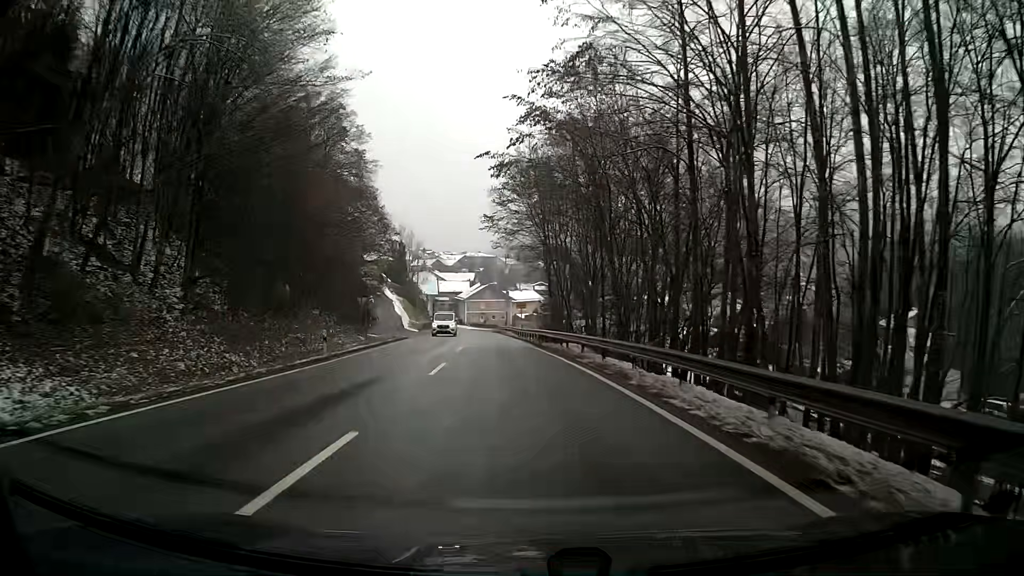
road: primary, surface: asphalt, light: Day
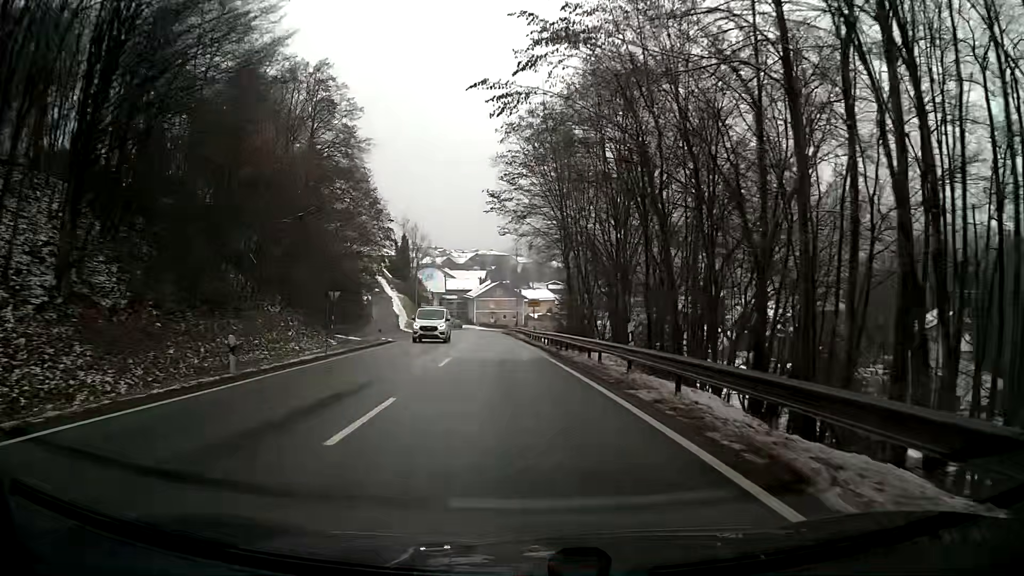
(-0.1, +8.8) m; -1°
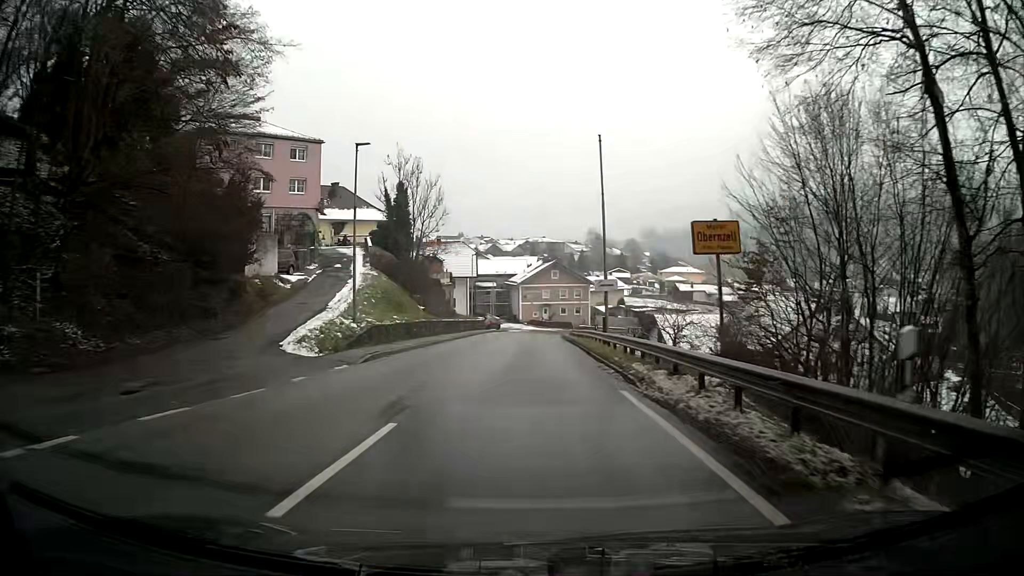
(-1.9, +40.2) m; -4°
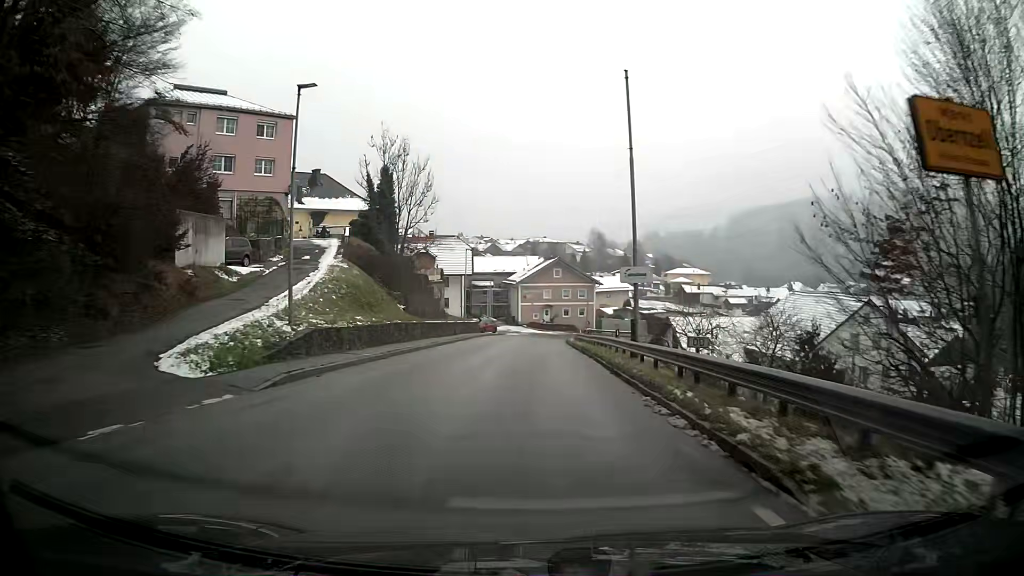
(0.0, +7.6) m; 0°
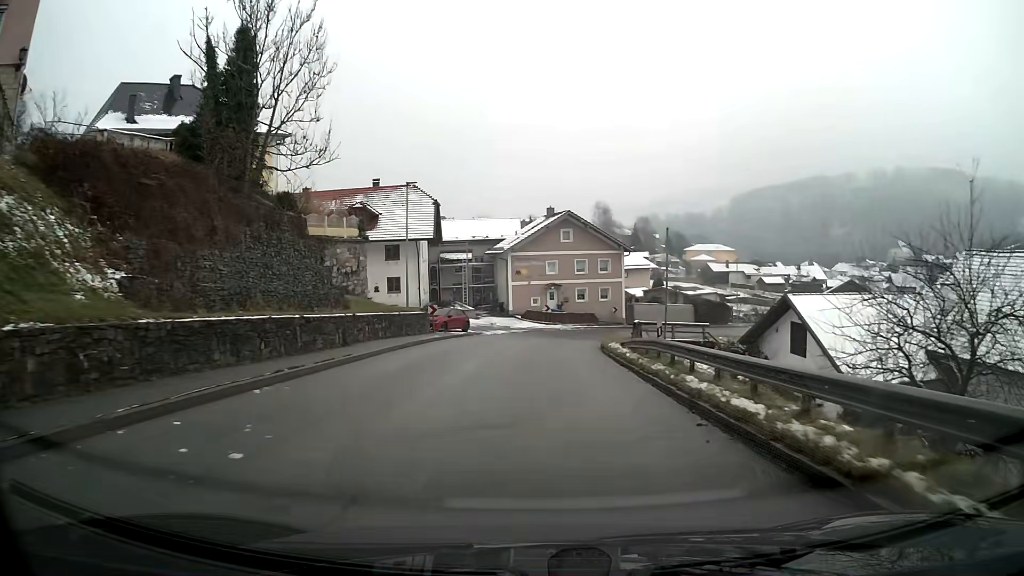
(+0.1, +29.9) m; 0°
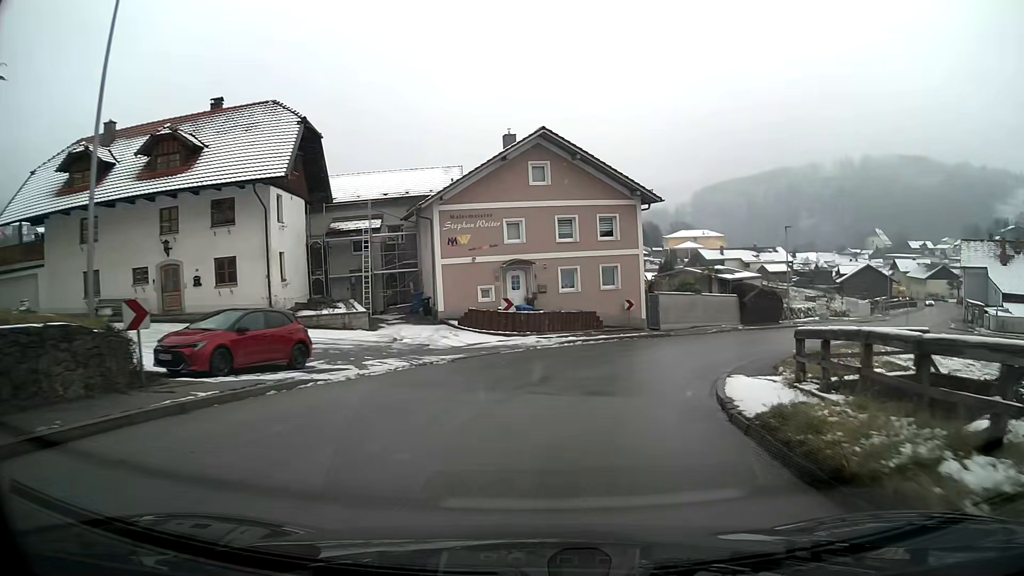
(+0.6, +25.8) m; +5°
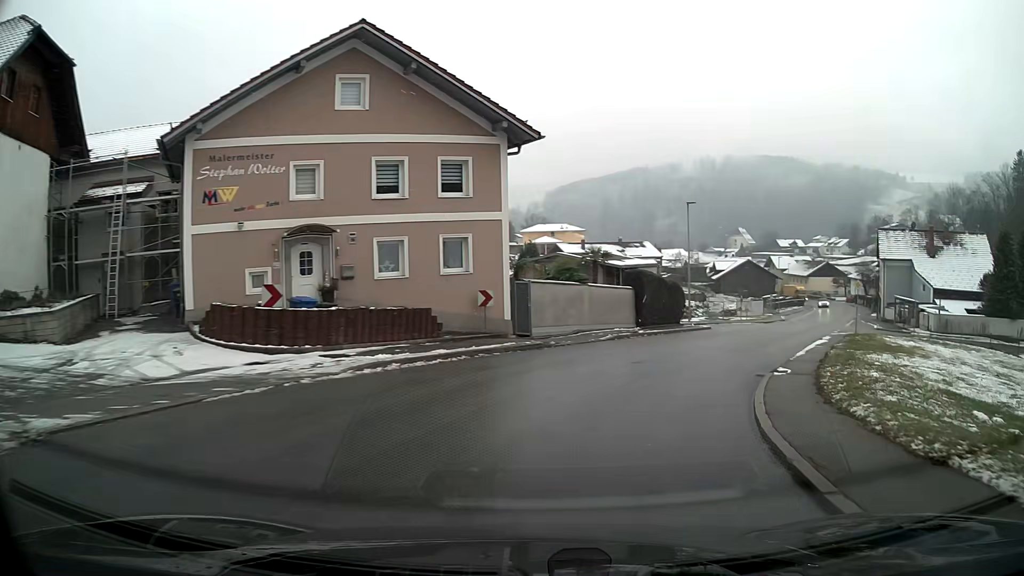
(+1.5, +11.9) m; +15°
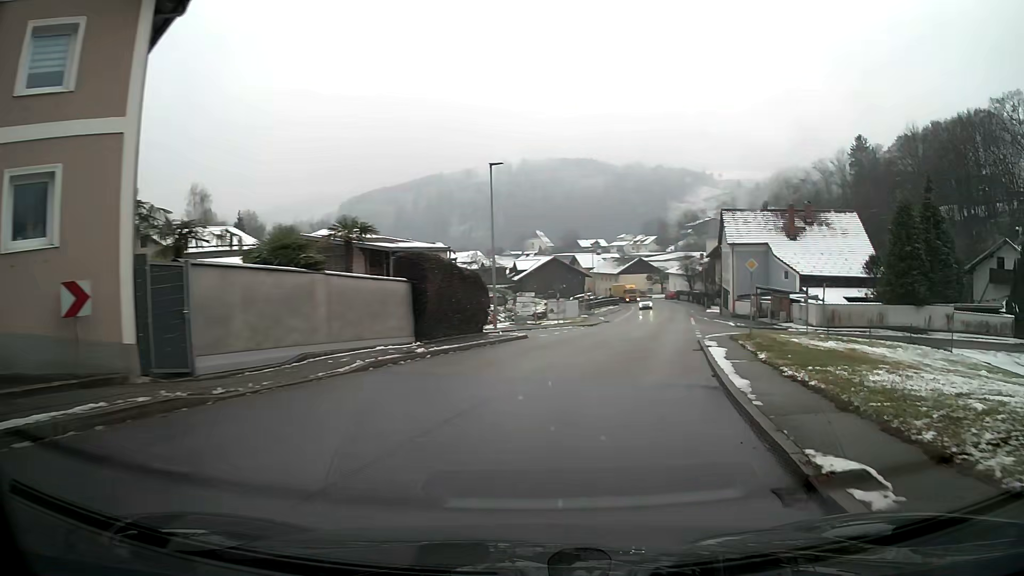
(+1.8, +12.0) m; +16°
